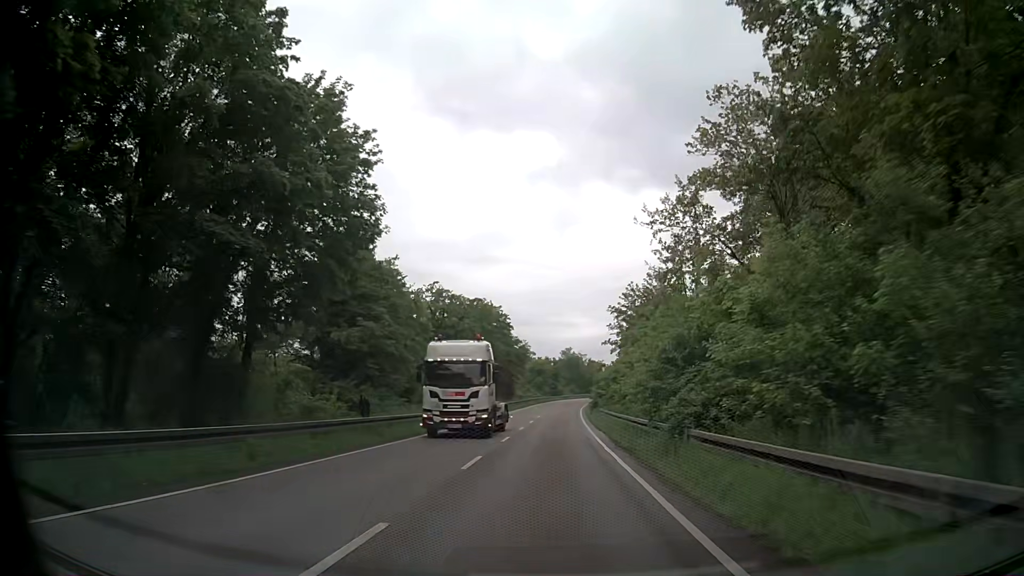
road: secondary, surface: asphalt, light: Day
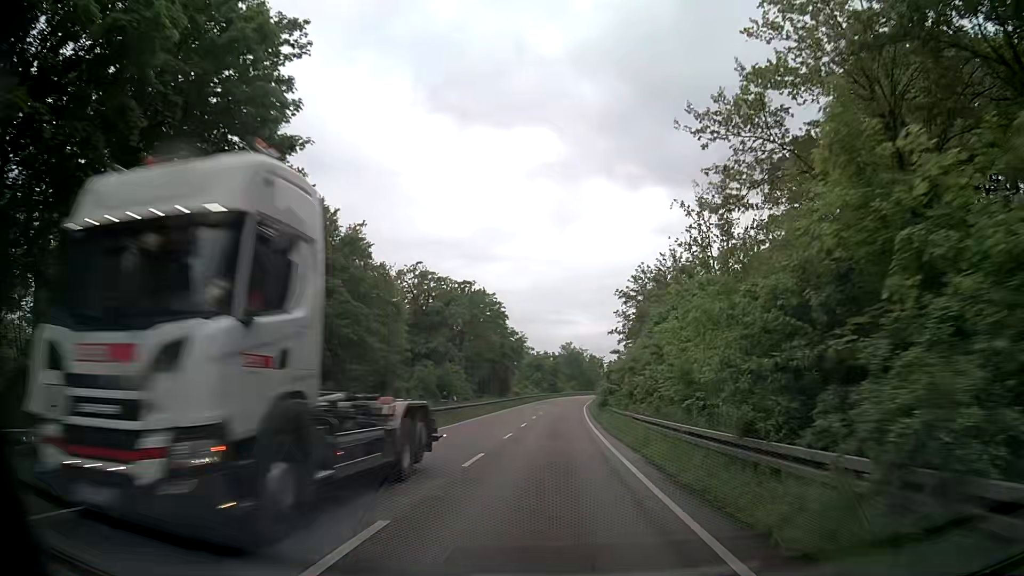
(0.0, +9.1) m; 0°
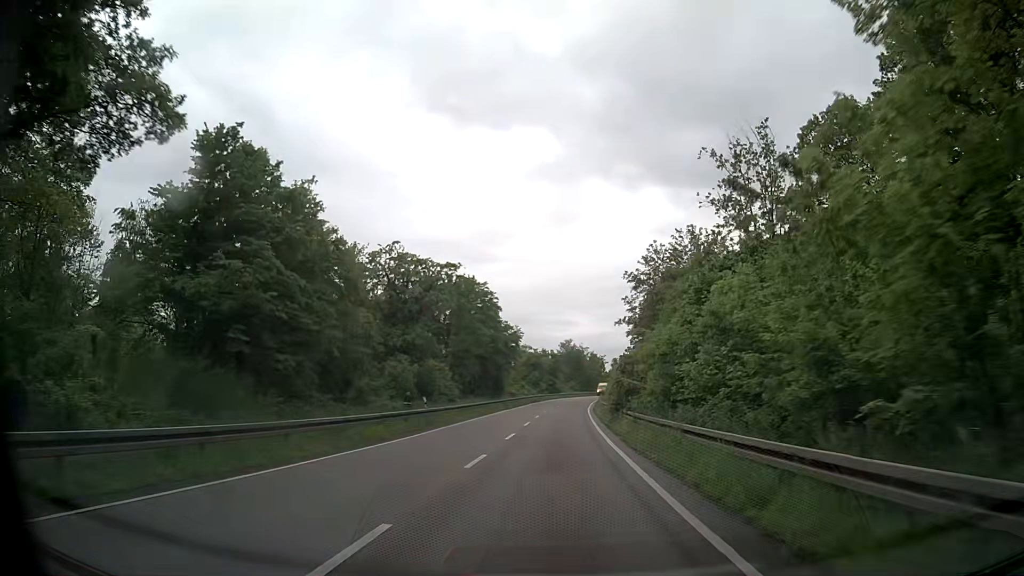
(0.0, +9.1) m; 0°
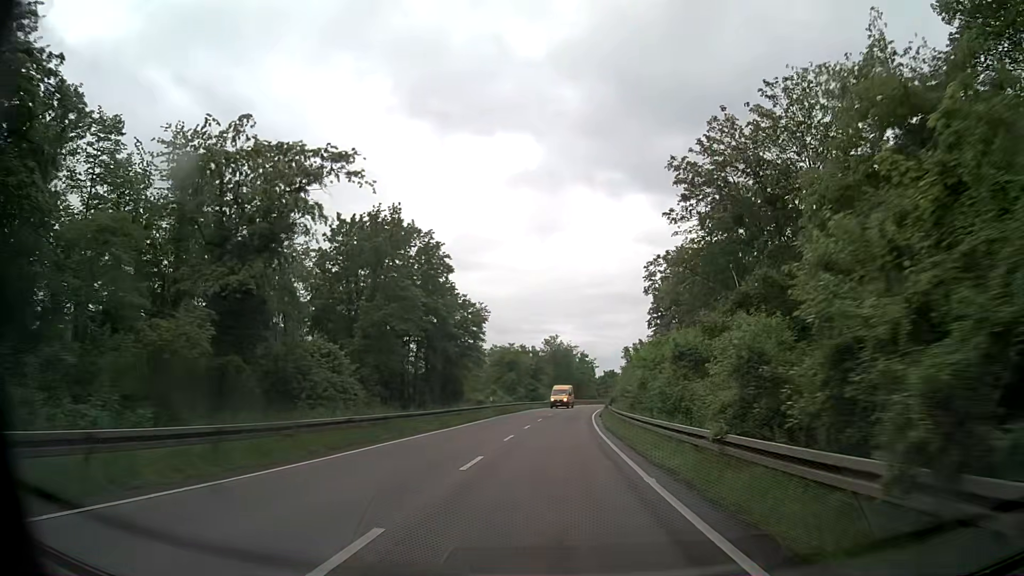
(+0.2, +27.4) m; +1°
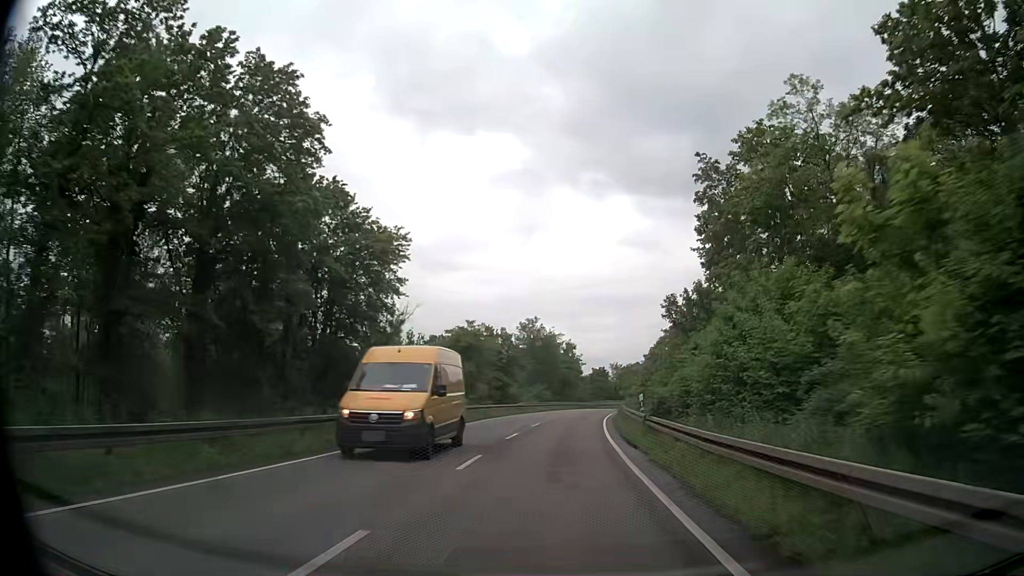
(+0.4, +27.2) m; +3°
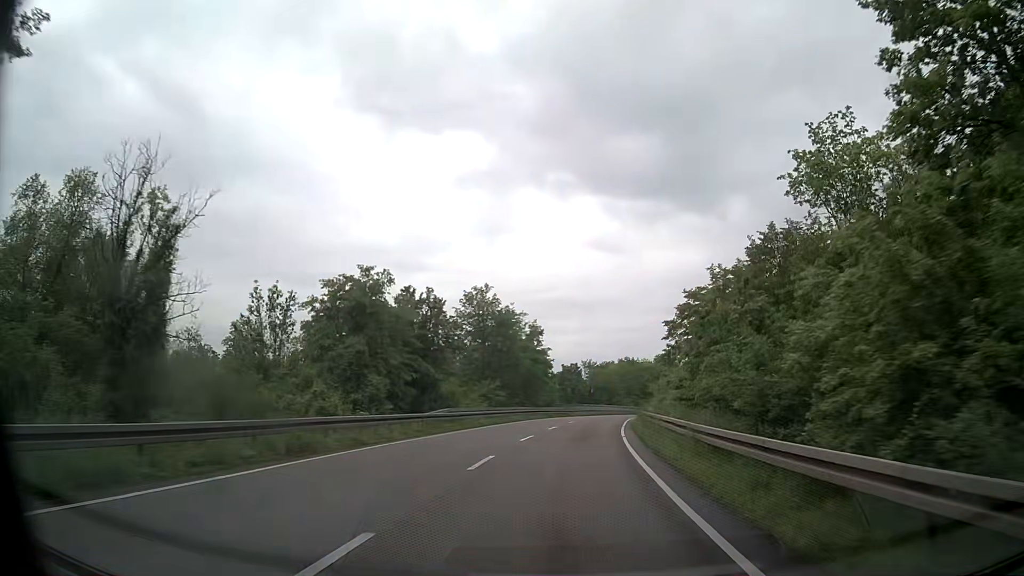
(+0.2, +27.2) m; +2°
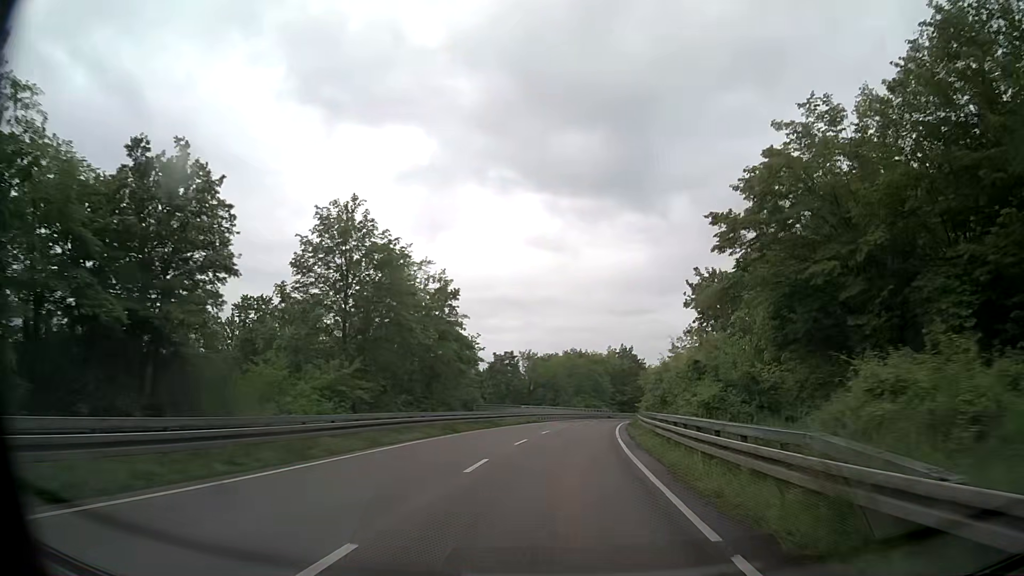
(+1.4, +27.2) m; +5°
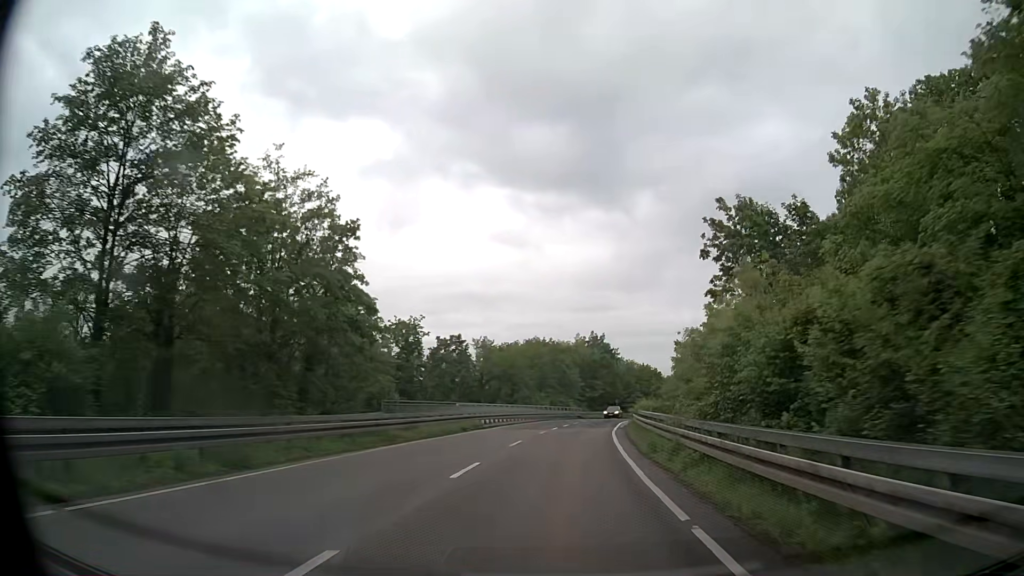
(+0.6, +18.3) m; +3°
(0, +10) (+1, +20) (+1, +30) (+2, +40) (+3, +50) (+5, +60) (+7, +70) (+9, +79) (+12, +89) (+15, +99) m
